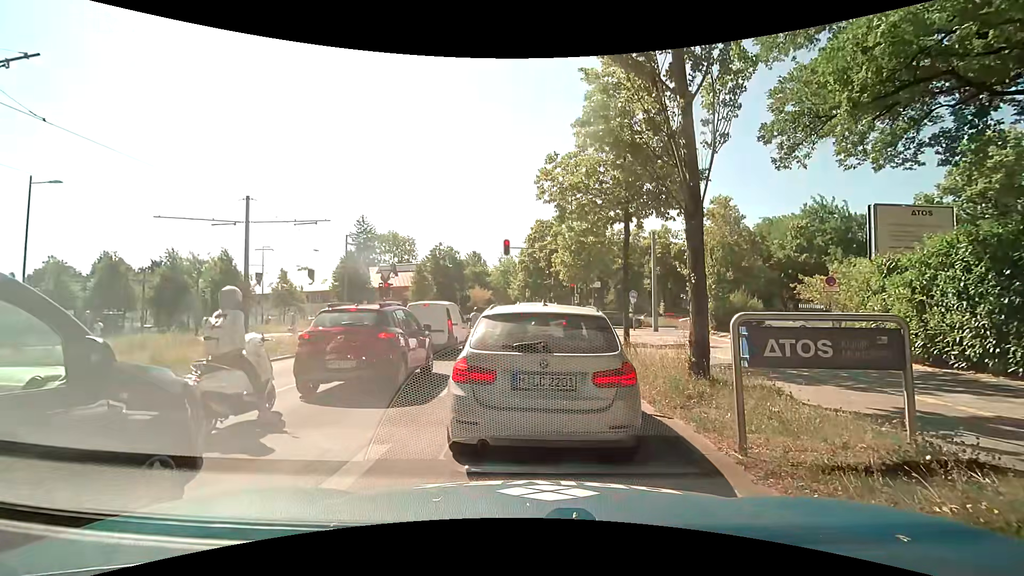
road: secondary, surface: asphalt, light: Day
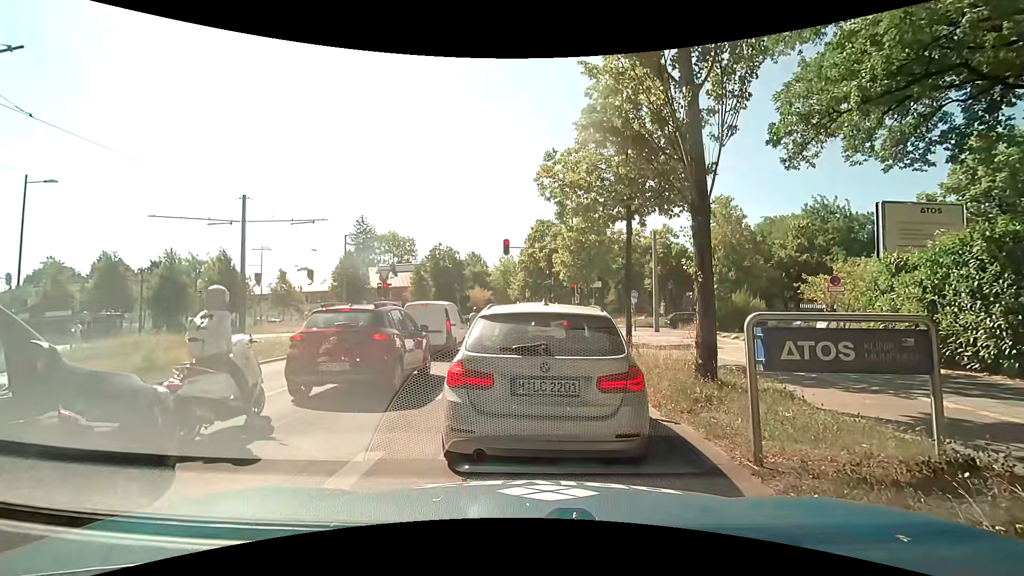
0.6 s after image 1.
(0.0, +0.3) m; 0°
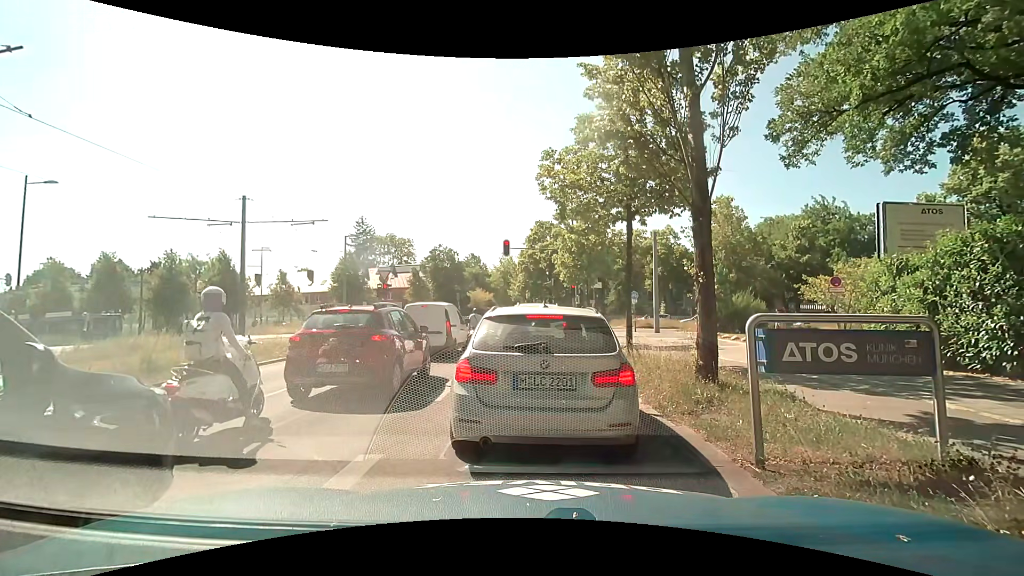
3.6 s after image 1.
(0.0, +0.1) m; 0°
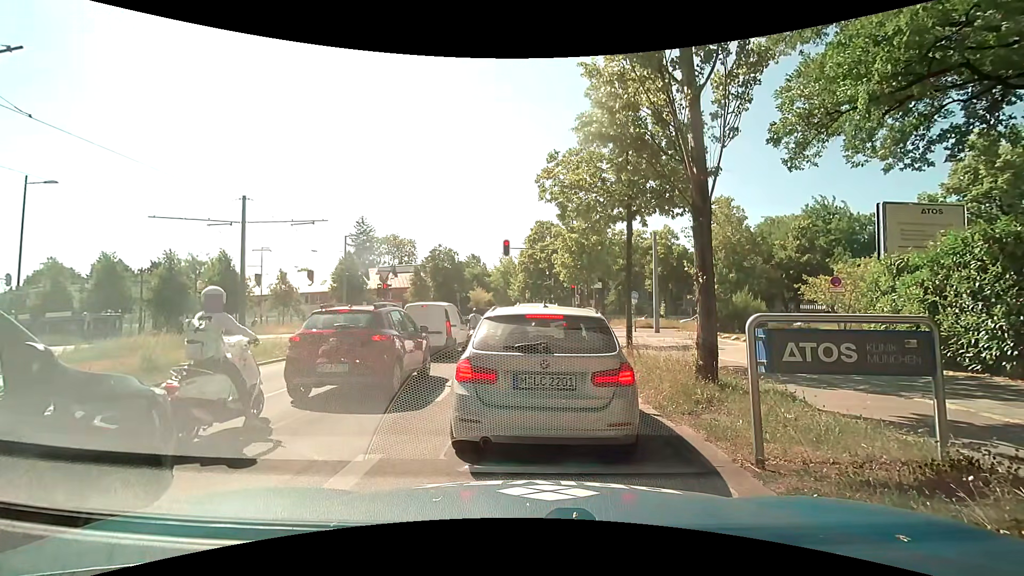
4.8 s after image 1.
(0.0, 0.0) m; 0°
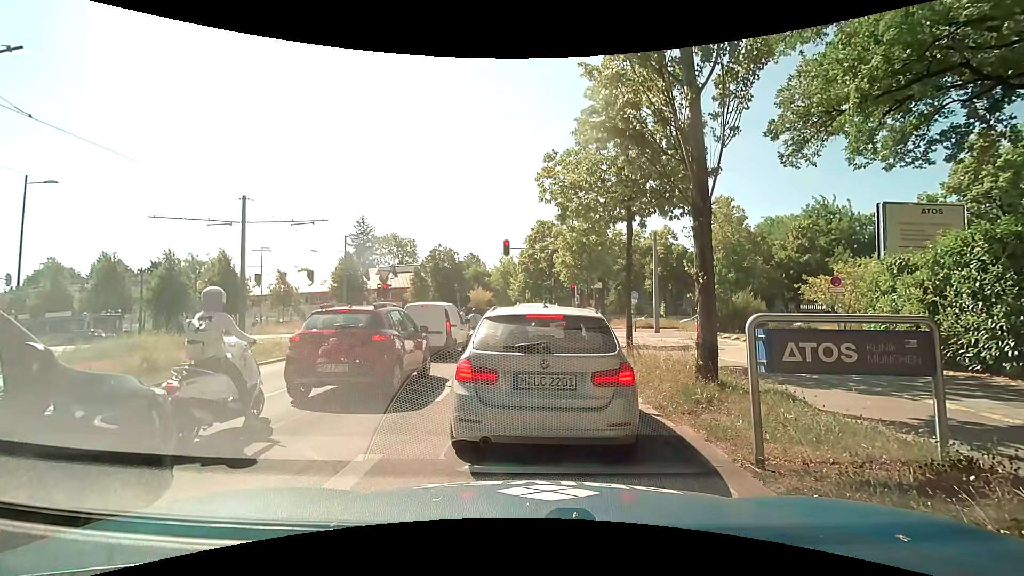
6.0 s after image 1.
(0.0, 0.0) m; 0°
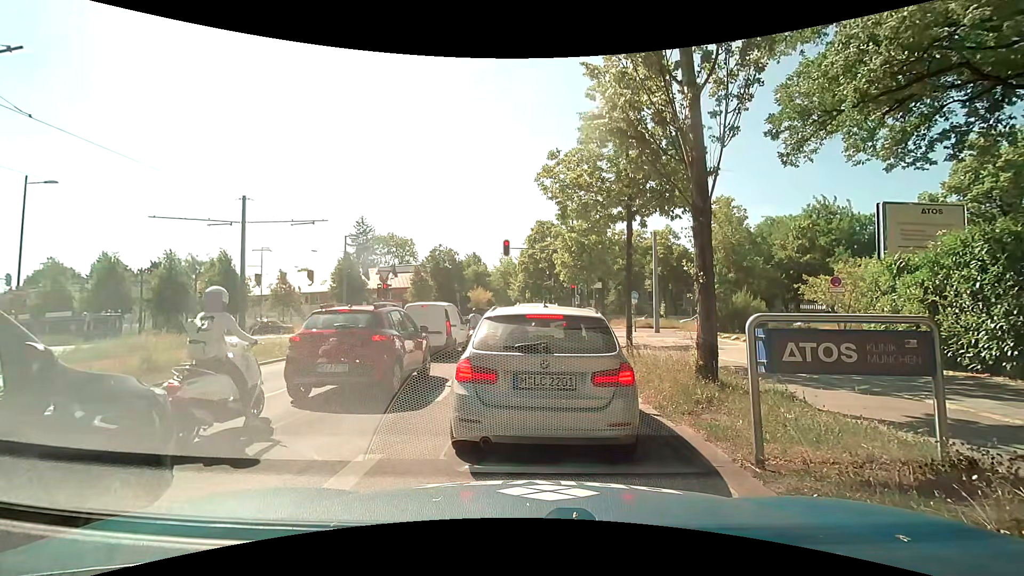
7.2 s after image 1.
(0.0, 0.0) m; 0°
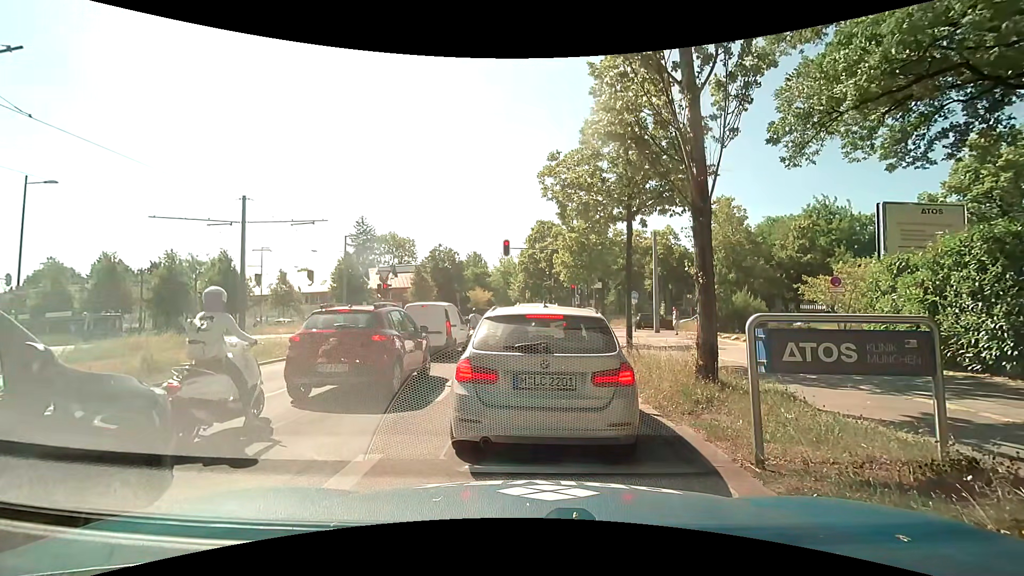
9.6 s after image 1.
(0.0, 0.0) m; 0°
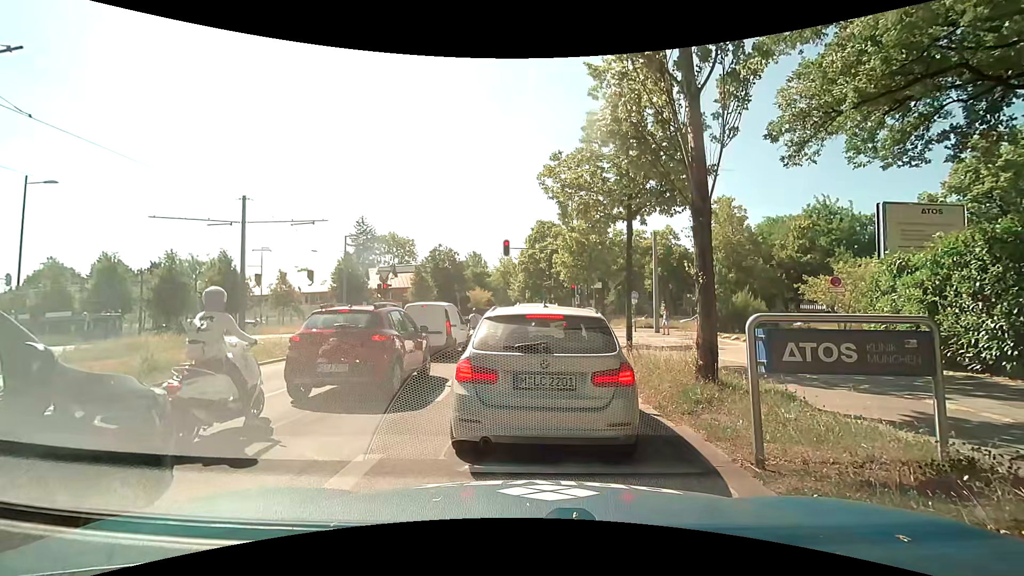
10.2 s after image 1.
(0.0, 0.0) m; 0°
